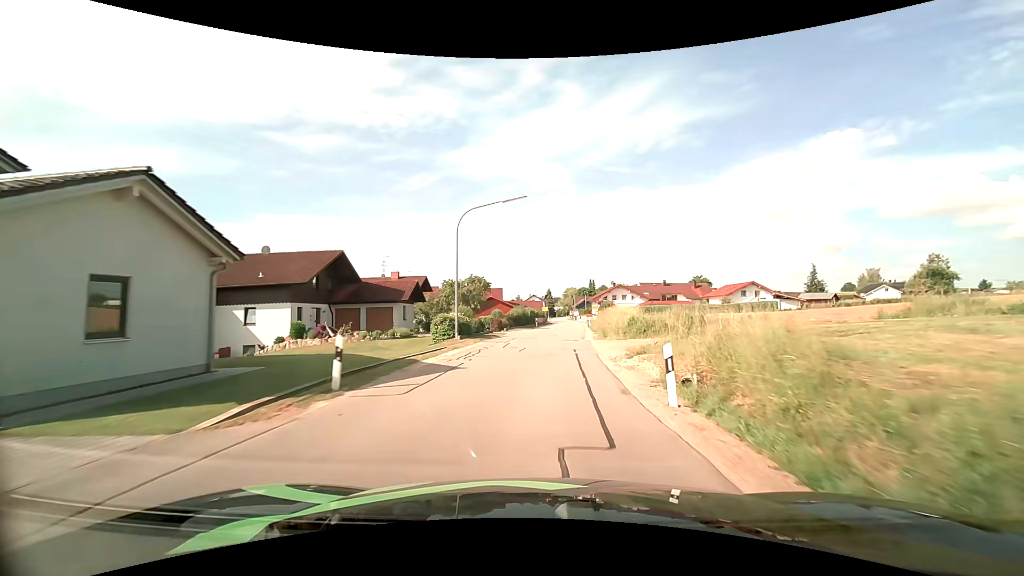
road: tertiary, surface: asphalt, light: Day
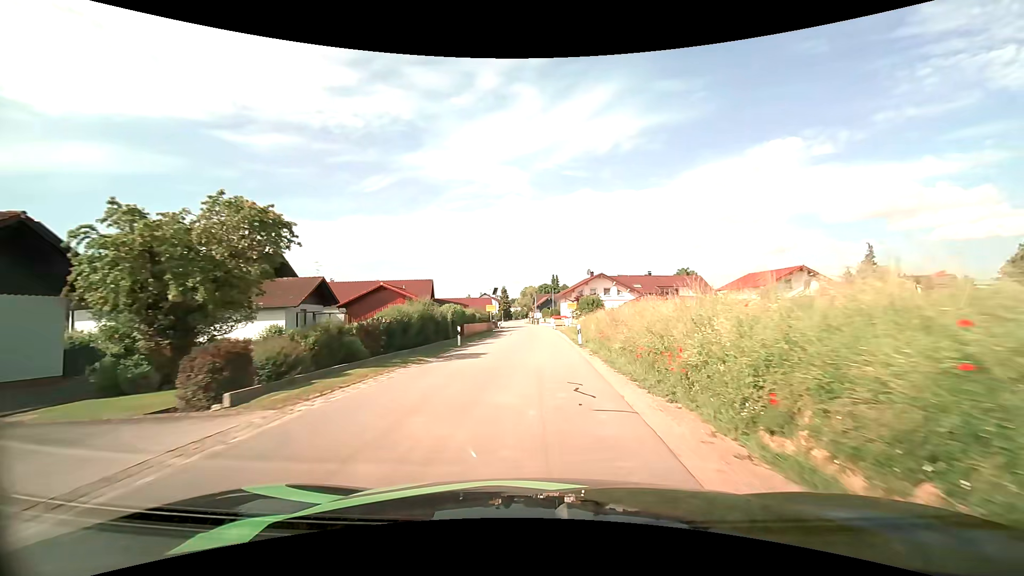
(+1.4, +31.9) m; +5°
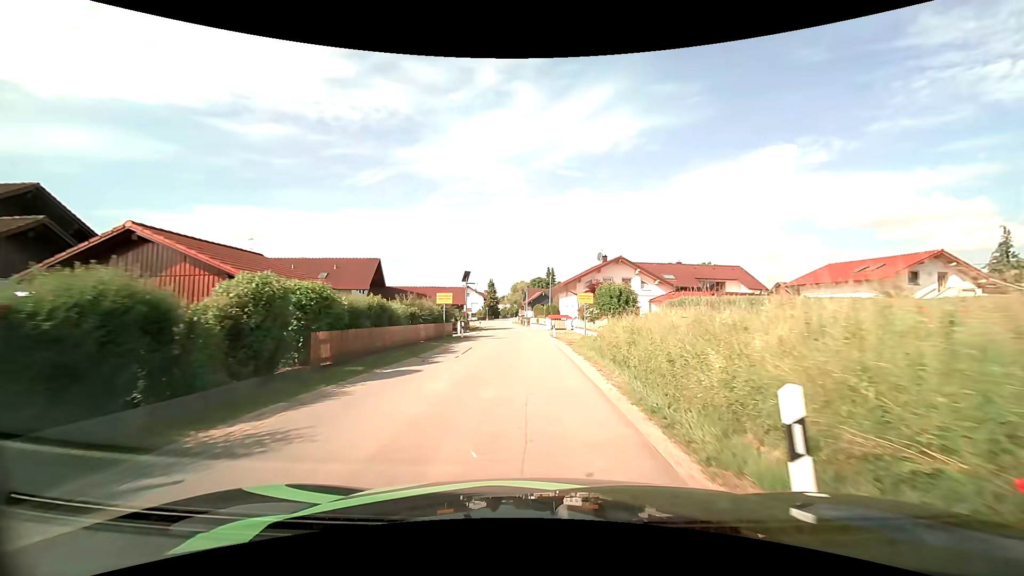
(+0.1, +20.9) m; +1°
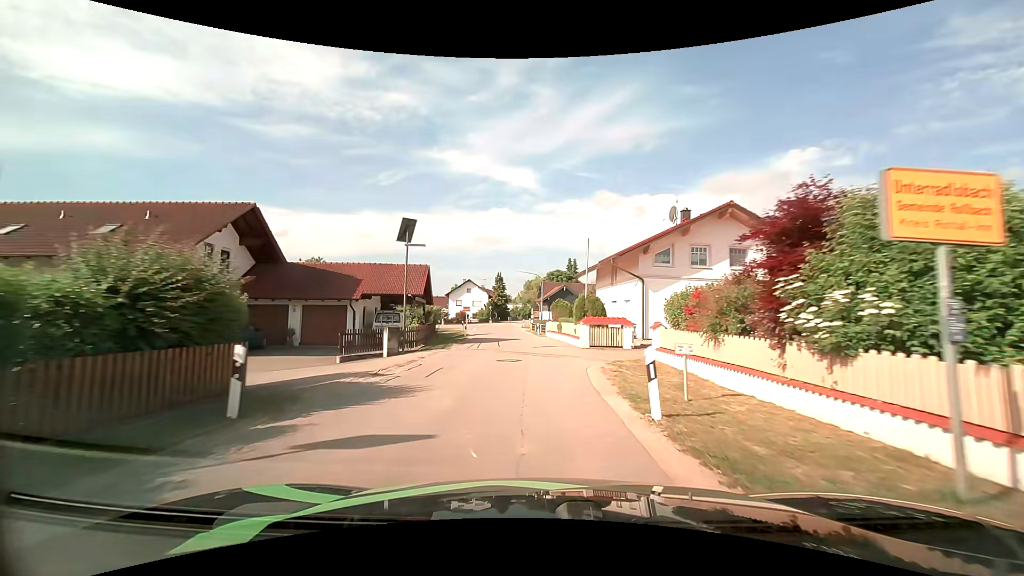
(-0.3, +24.7) m; -2°
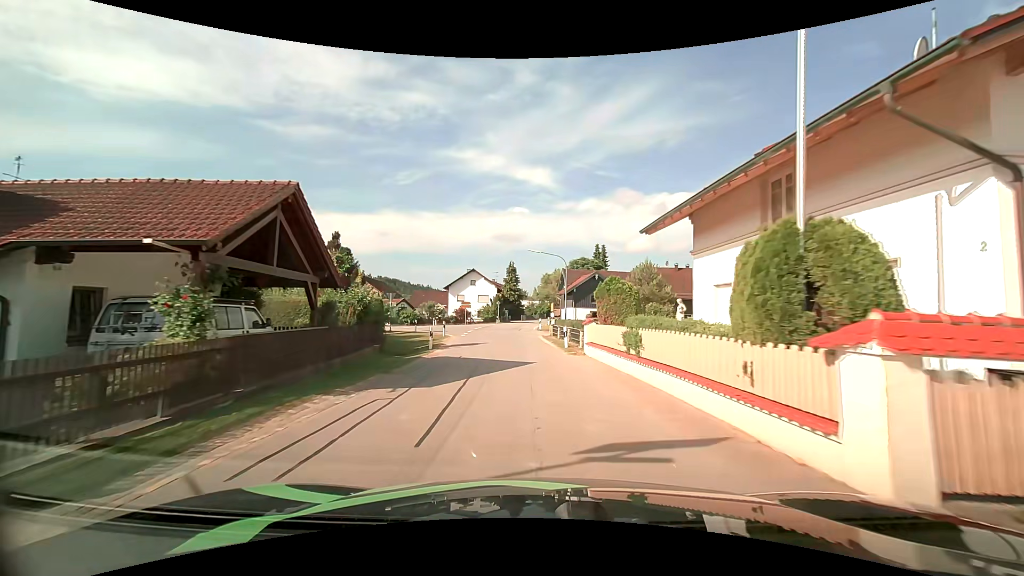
(-0.4, +18.8) m; -2°
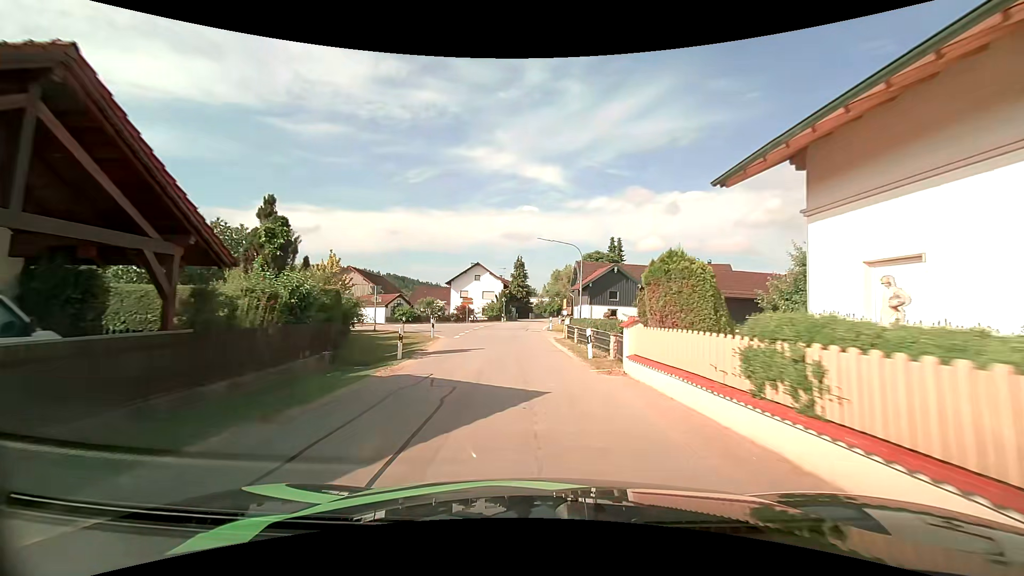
(-0.1, +6.4) m; -1°
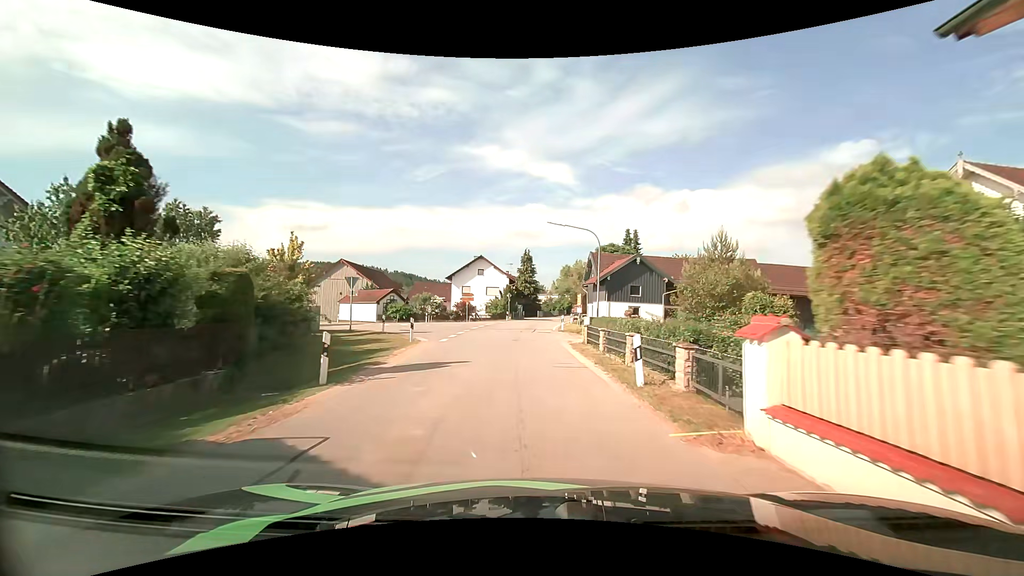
(-0.1, +6.1) m; -1°
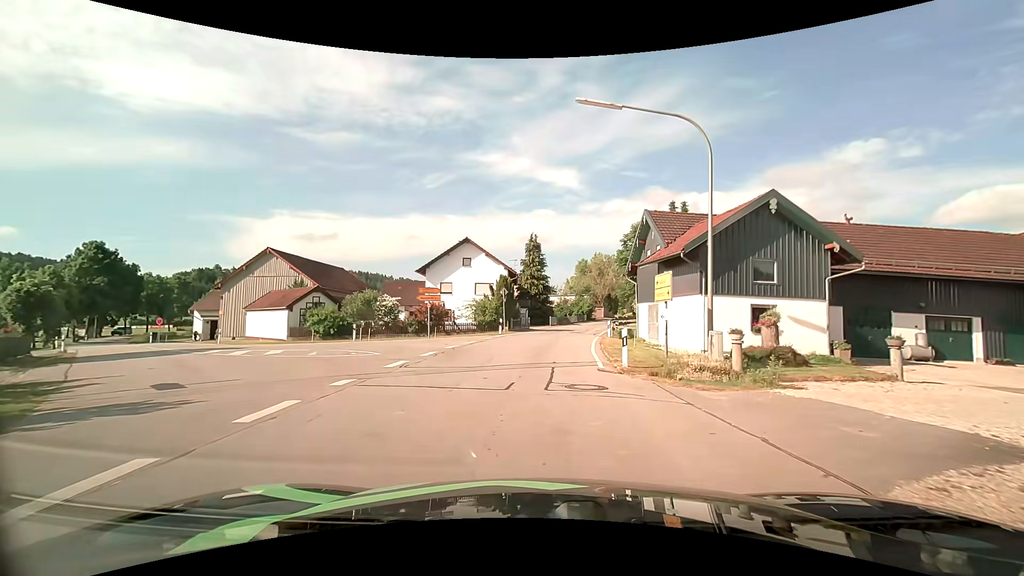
(-0.2, +20.3) m; -1°
(0, +10) (-4, +19) (-12, +25) (-21, +30) (-29, +36) (-36, +43) (-43, +50) (-50, +57) (-57, +65) (-63, +73) m
